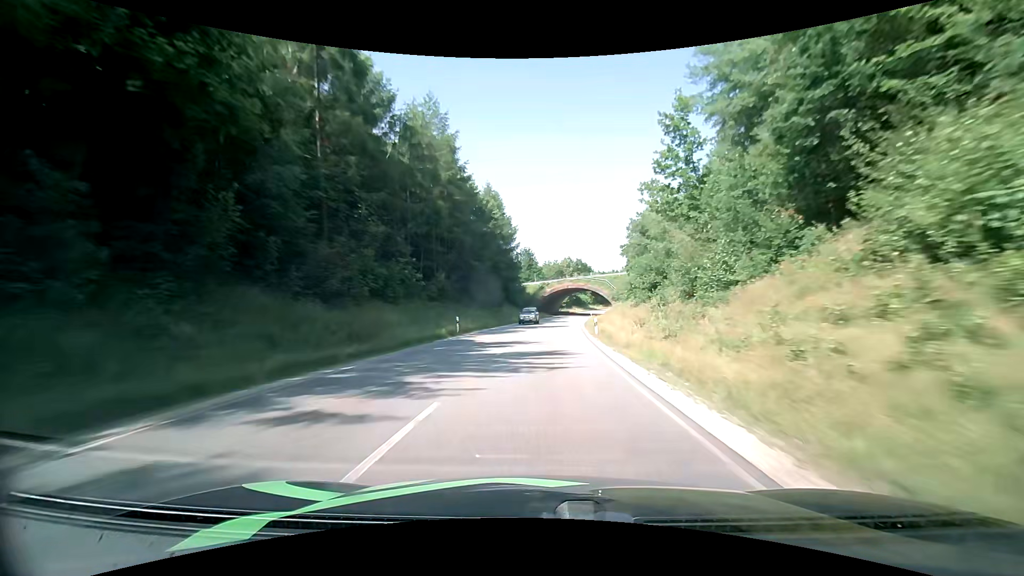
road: primary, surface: asphalt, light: Day
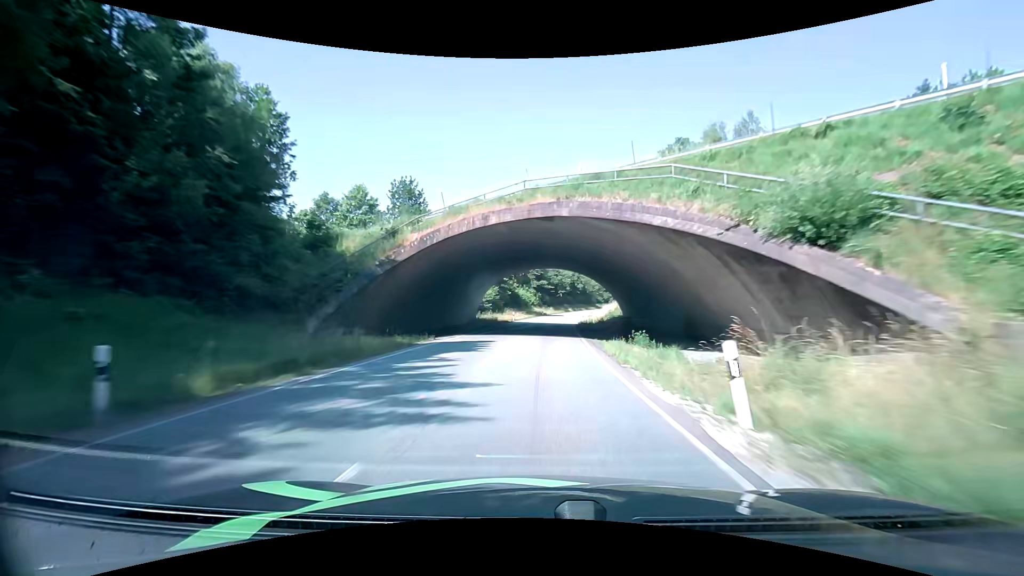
(+4.9, +73.8) m; +8°
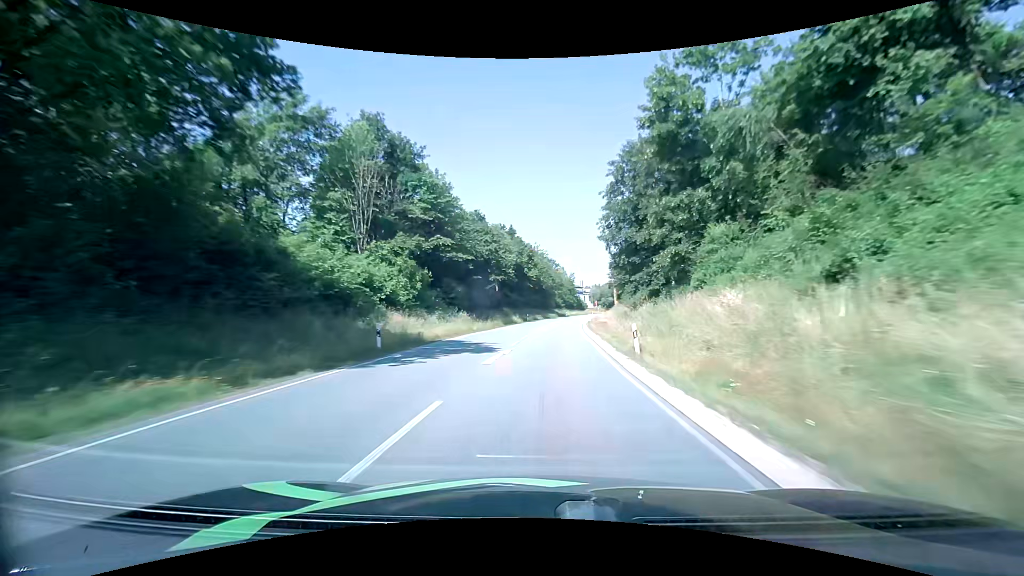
(+3.7, +75.0) m; +6°
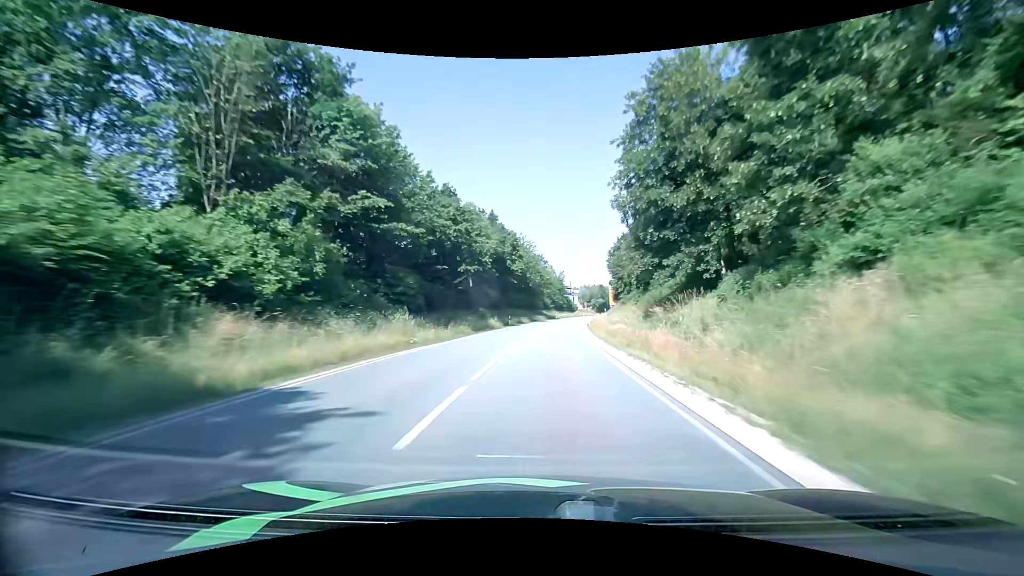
(+0.2, +14.6) m; +2°
(0, +10) (0, +20) (+1, +30) (+1, +40) (+2, +50) (+3, +60) (+4, +70) (+6, +80) (+7, +90) (+9, +99) m
